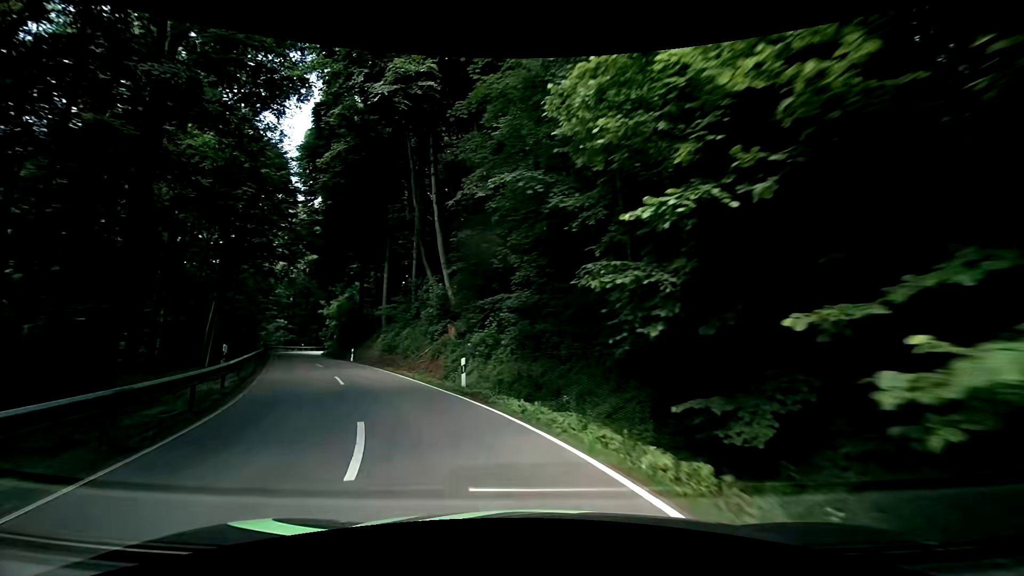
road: secondary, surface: asphalt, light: Day
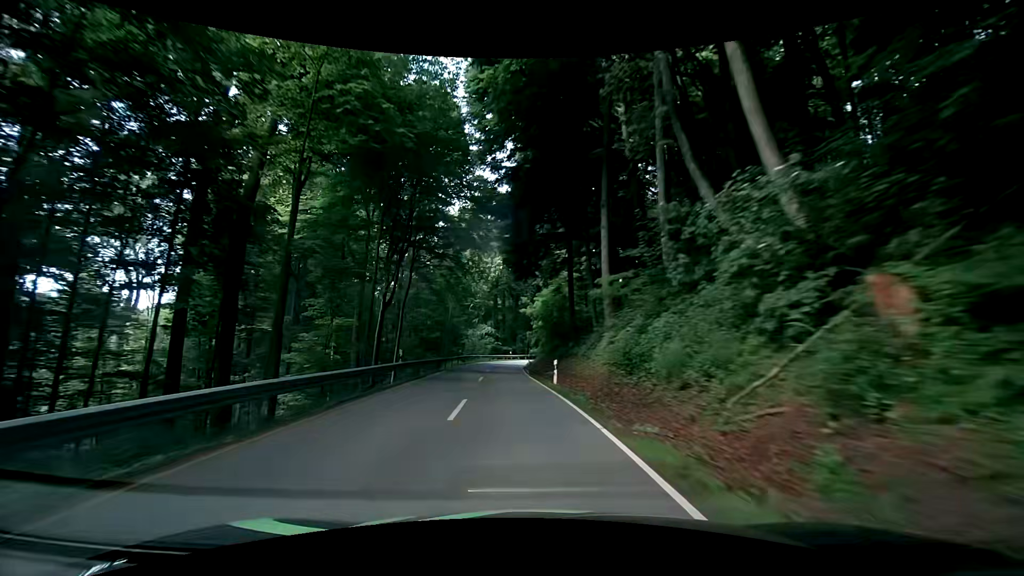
(-5.4, +19.4) m; -29°
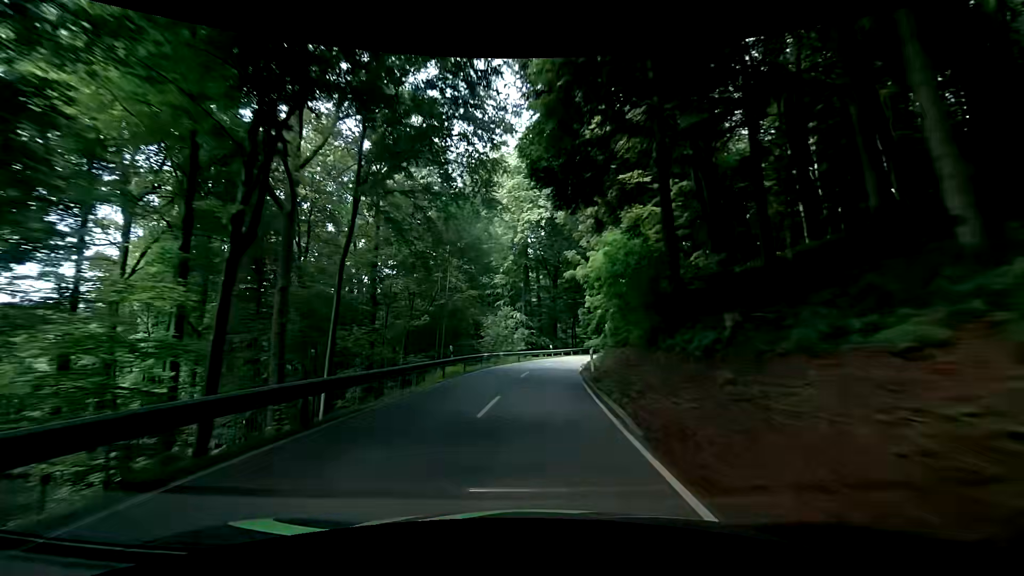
(-0.4, +24.2) m; -3°
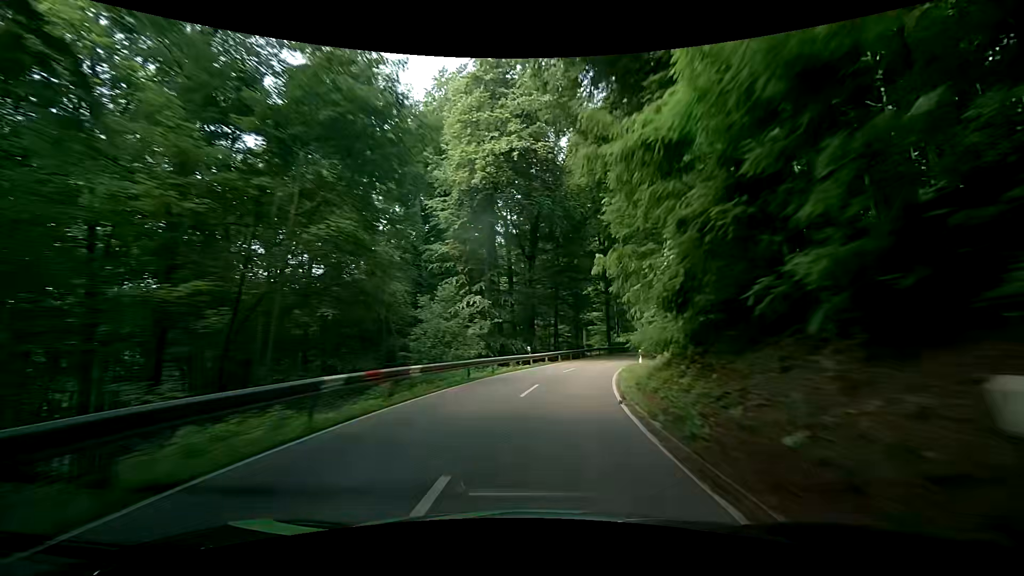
(+0.5, +20.5) m; +3°
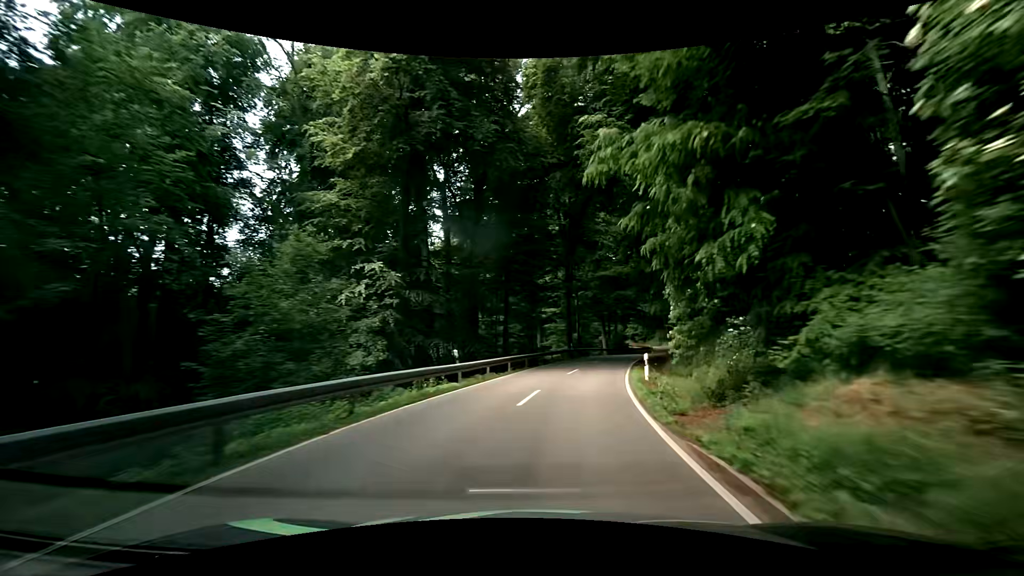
(+0.6, +13.9) m; +2°
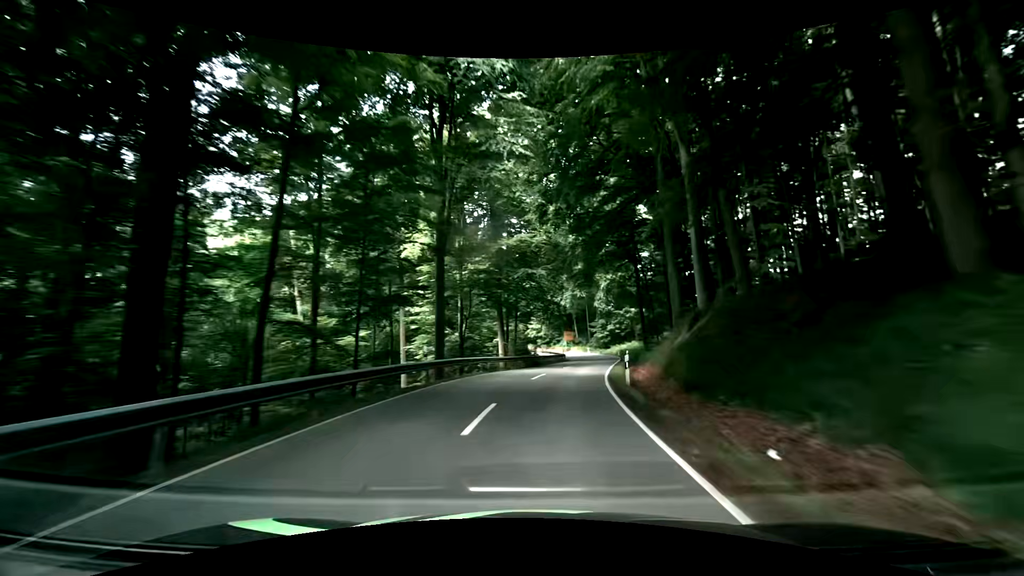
(+3.9, +27.5) m; +13°
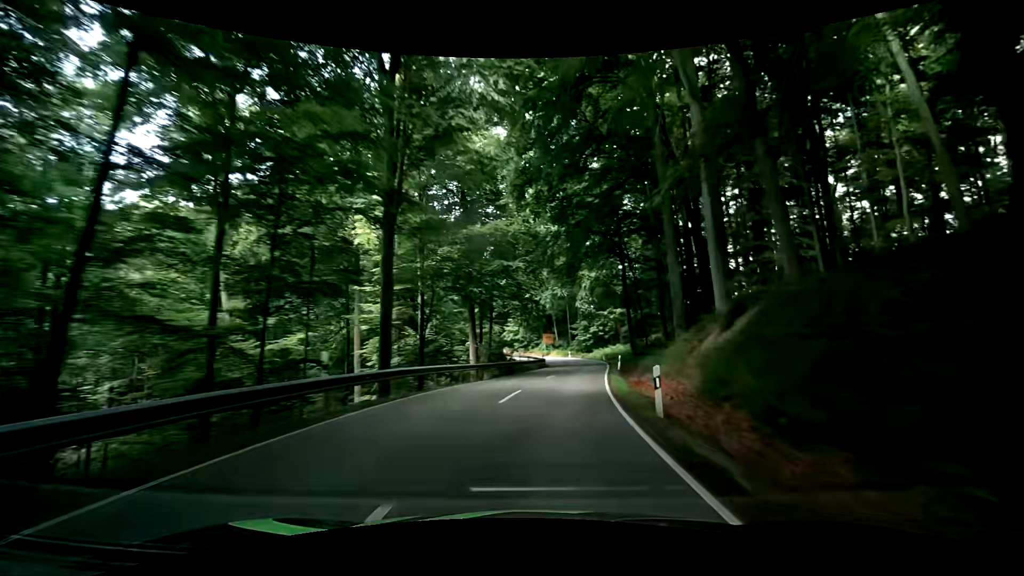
(+0.1, +6.9) m; +4°
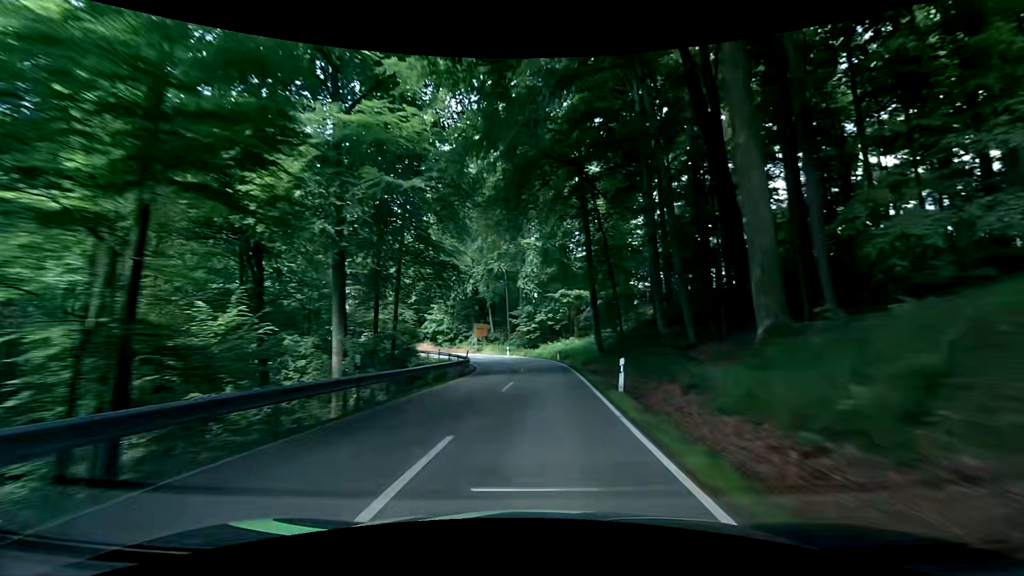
(+1.3, +20.6) m; +6°
